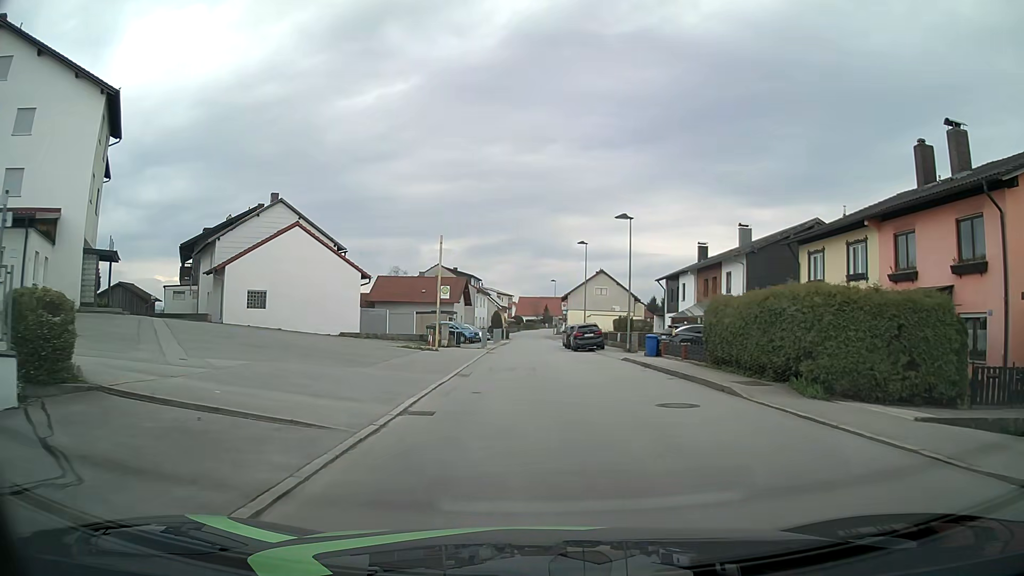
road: unclassified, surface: asphalt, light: Day
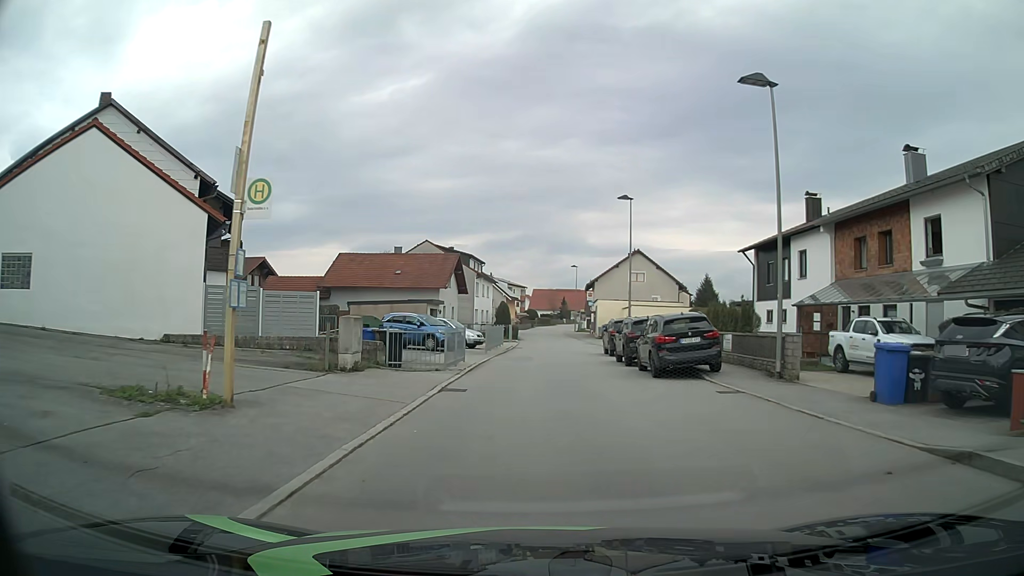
(-0.3, +22.2) m; -1°
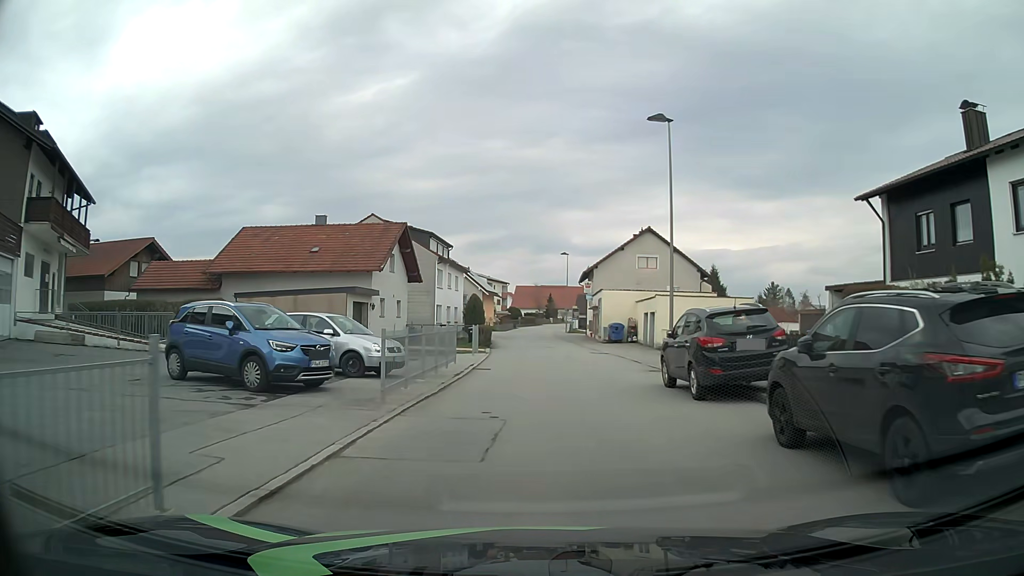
(+0.2, +17.9) m; +1°
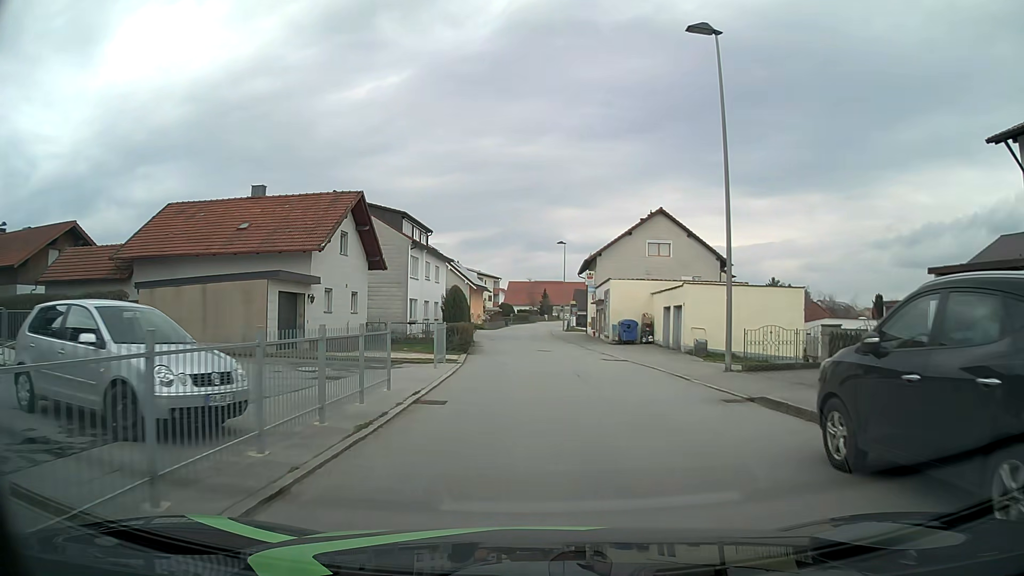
(+0.1, +9.0) m; 0°
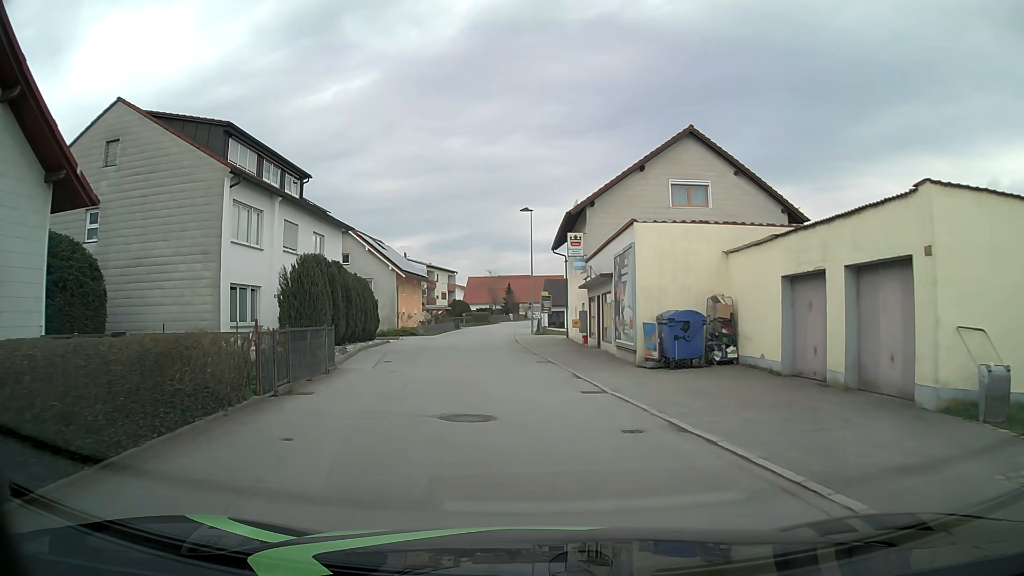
(+1.1, +22.5) m; +4°
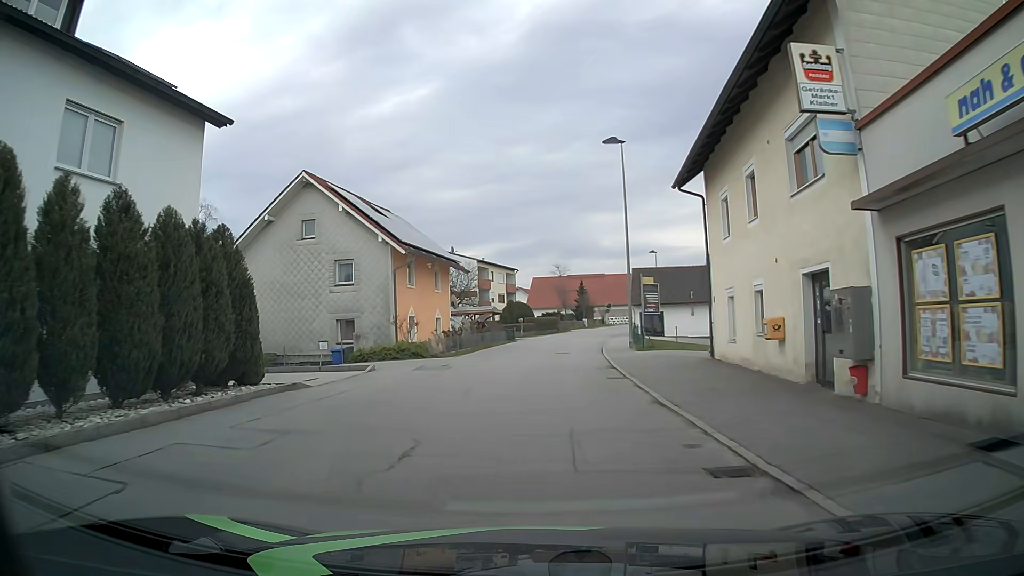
(-1.5, +22.3) m; -6°
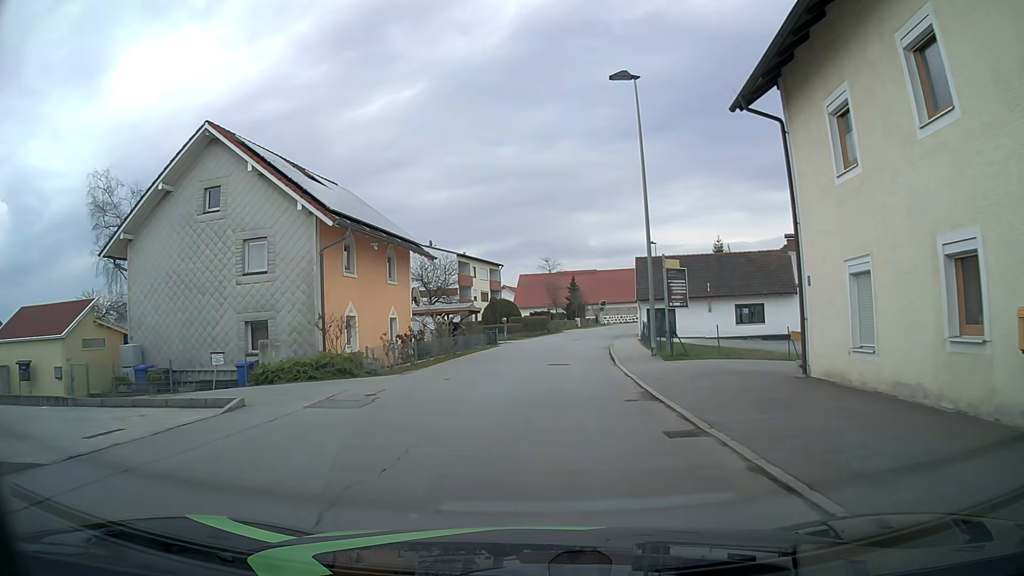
(-0.1, +8.9) m; 0°
